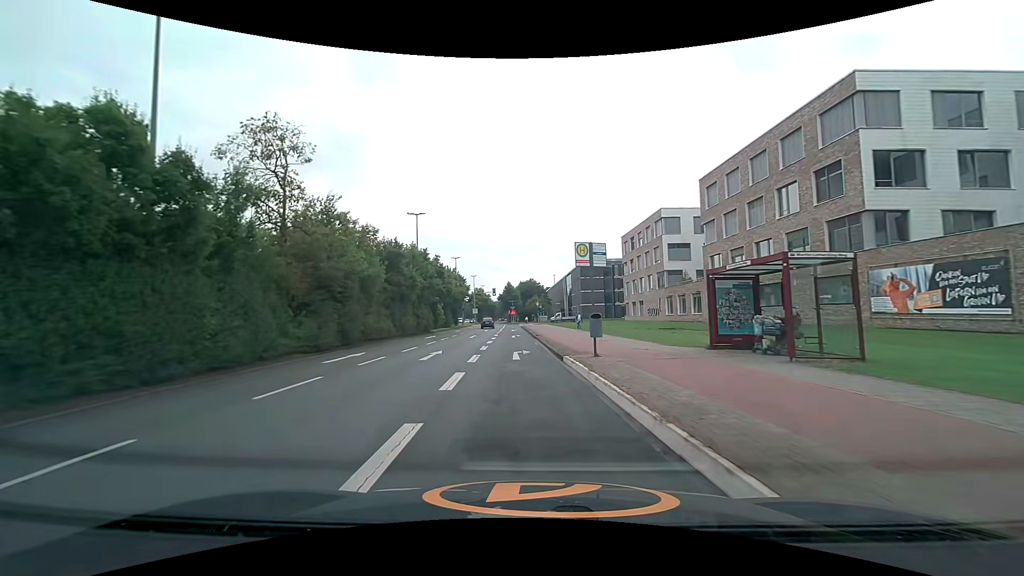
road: secondary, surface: asphalt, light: Day
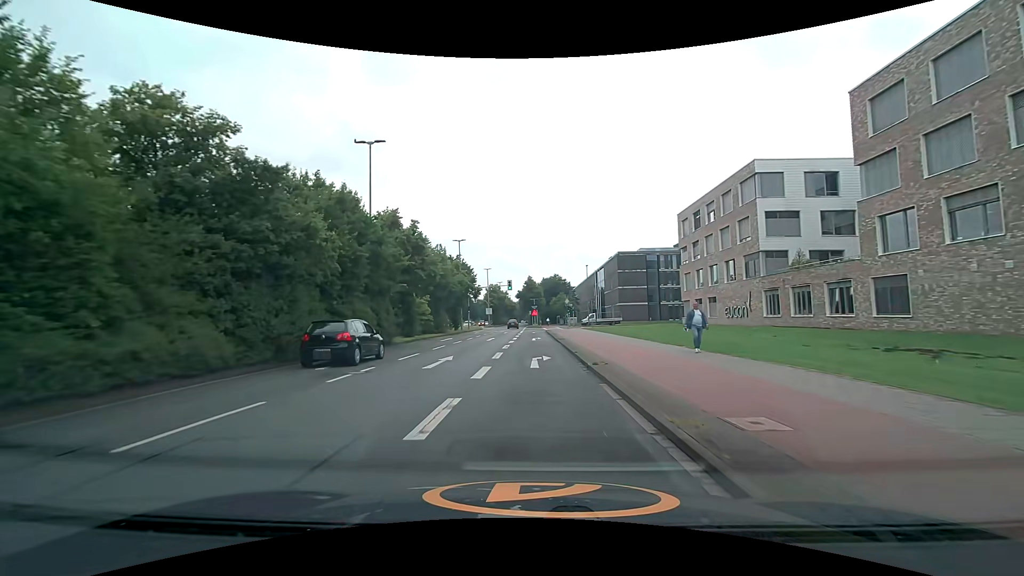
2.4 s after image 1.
(-0.6, +22.1) m; -3°
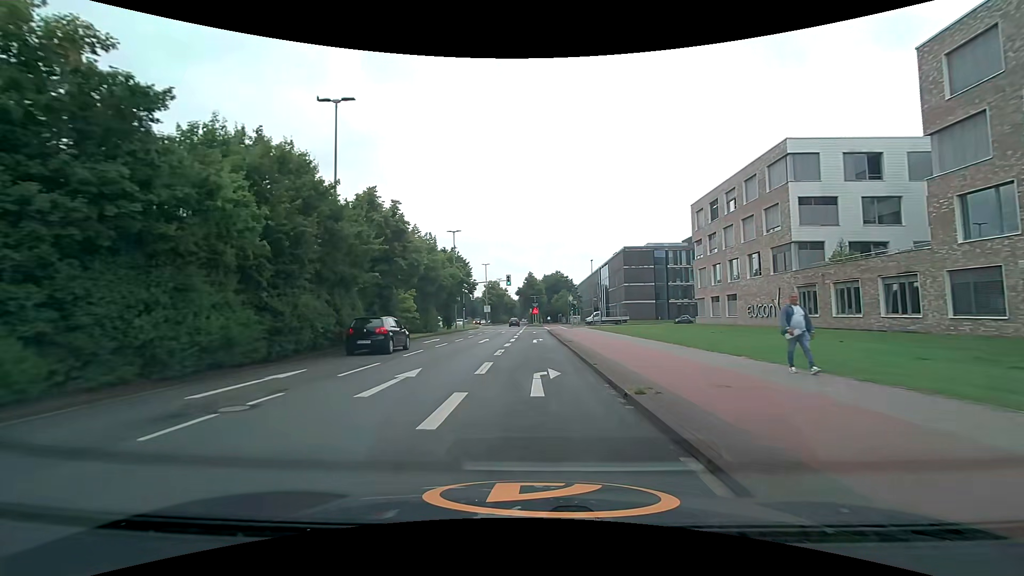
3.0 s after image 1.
(0.0, +5.6) m; 0°
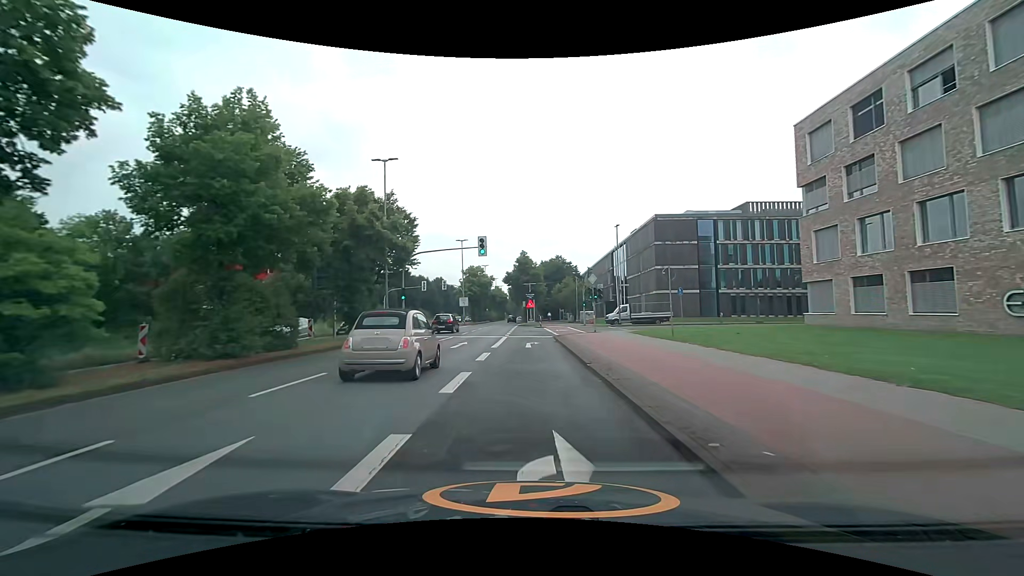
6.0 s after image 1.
(+0.3, +27.8) m; 0°
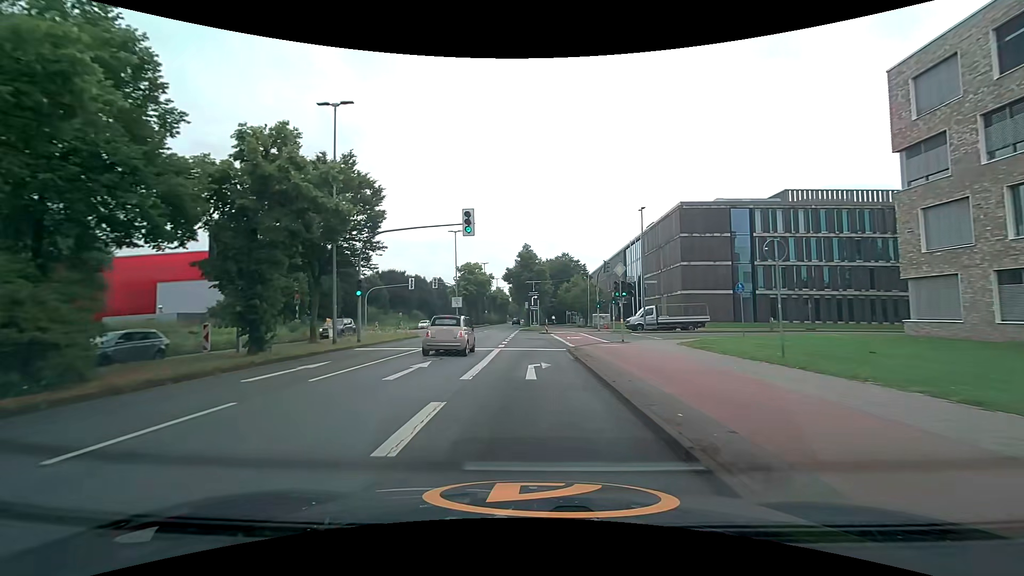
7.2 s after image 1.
(0.0, +9.8) m; 0°
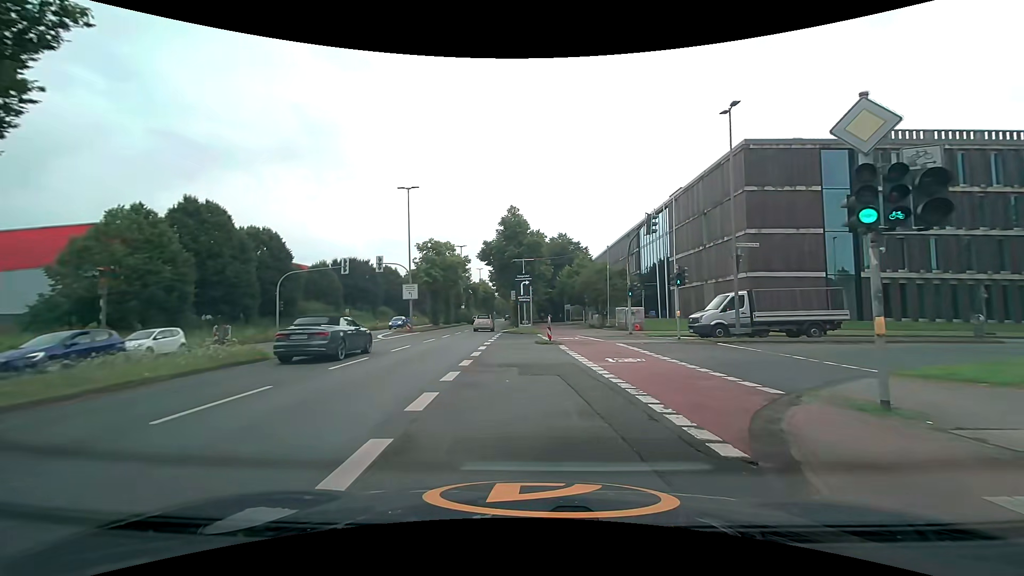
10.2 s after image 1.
(+0.1, +19.7) m; +2°
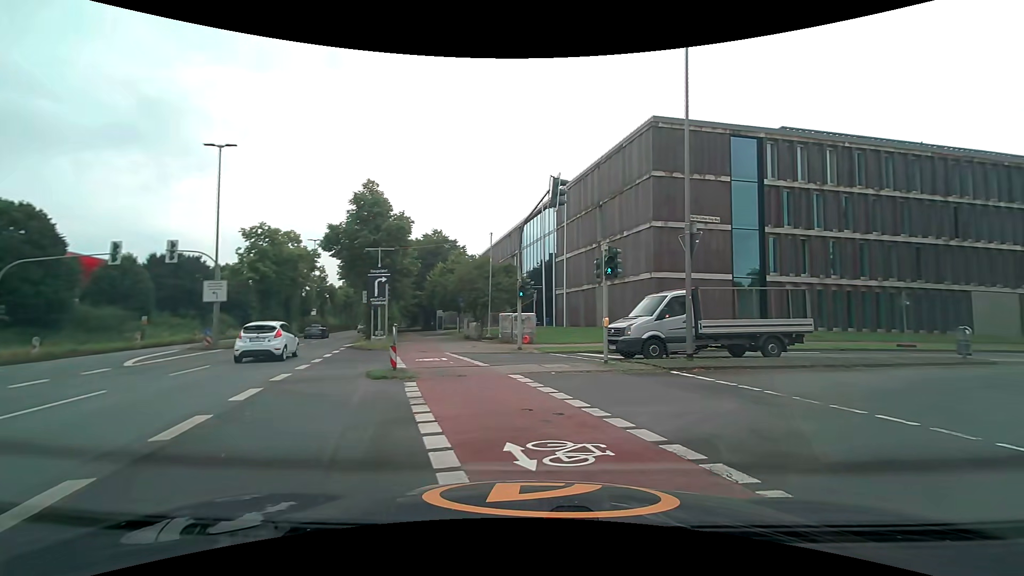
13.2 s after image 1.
(+0.5, +9.1) m; +13°
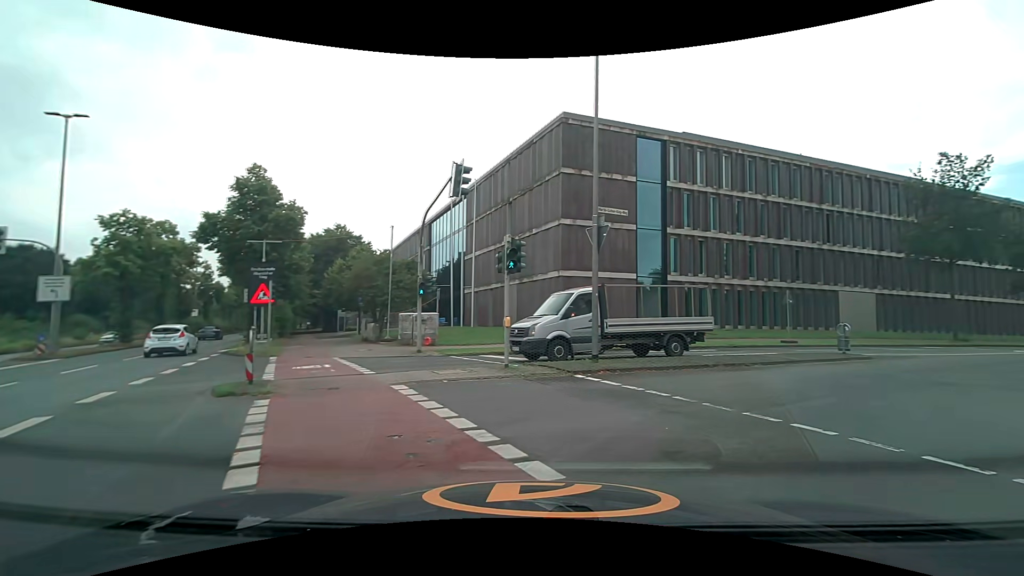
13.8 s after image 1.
(+0.1, +1.6) m; +10°
(+4, +9) (+11, +16) (+19, +22) (+28, +27) (+37, +31) (+46, +35) (+55, +39) (+64, +44) (+73, +48) (+82, +52) m
